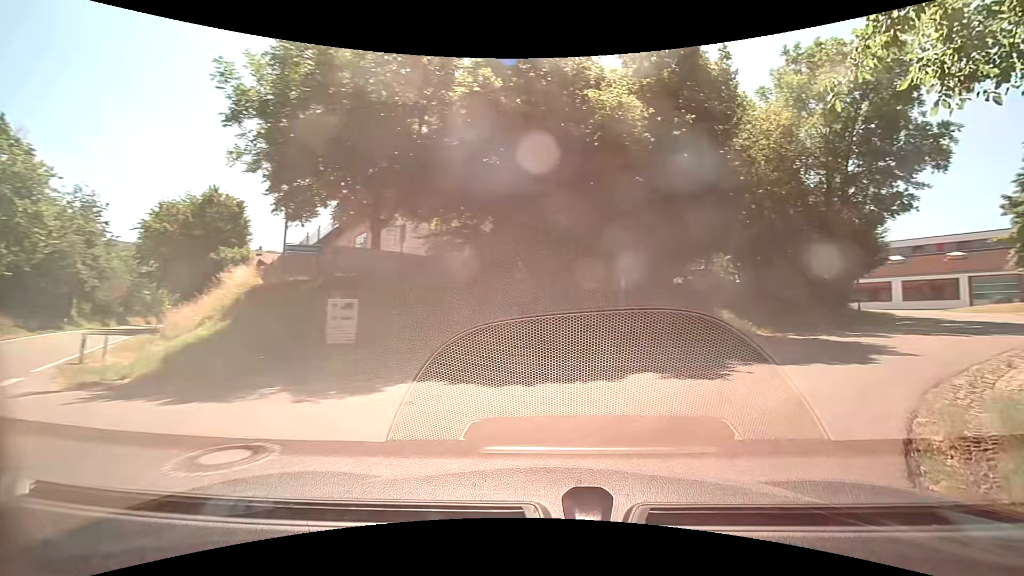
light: Day
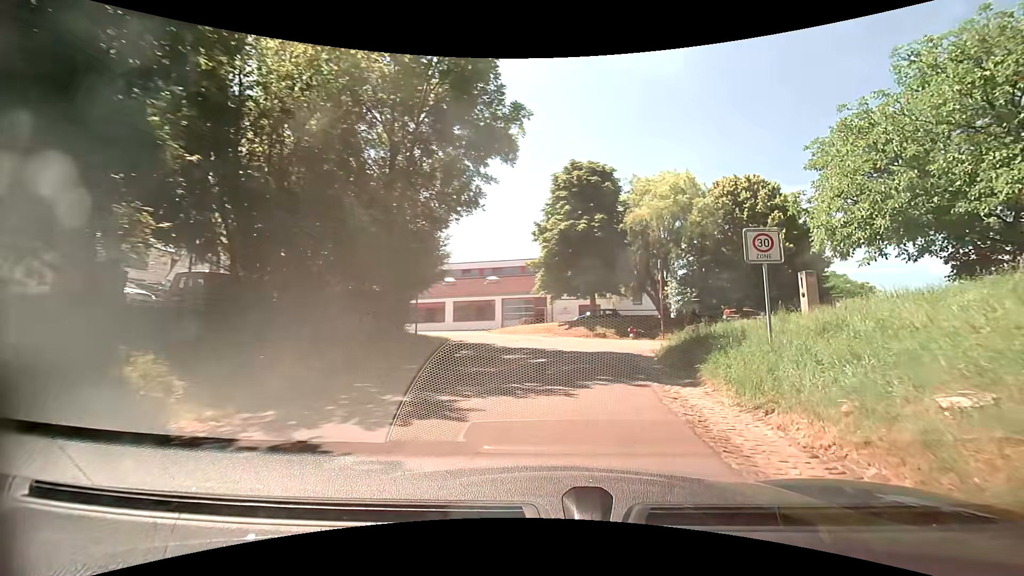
(+5.1, +10.8) m; +45°
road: residential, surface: asphalt
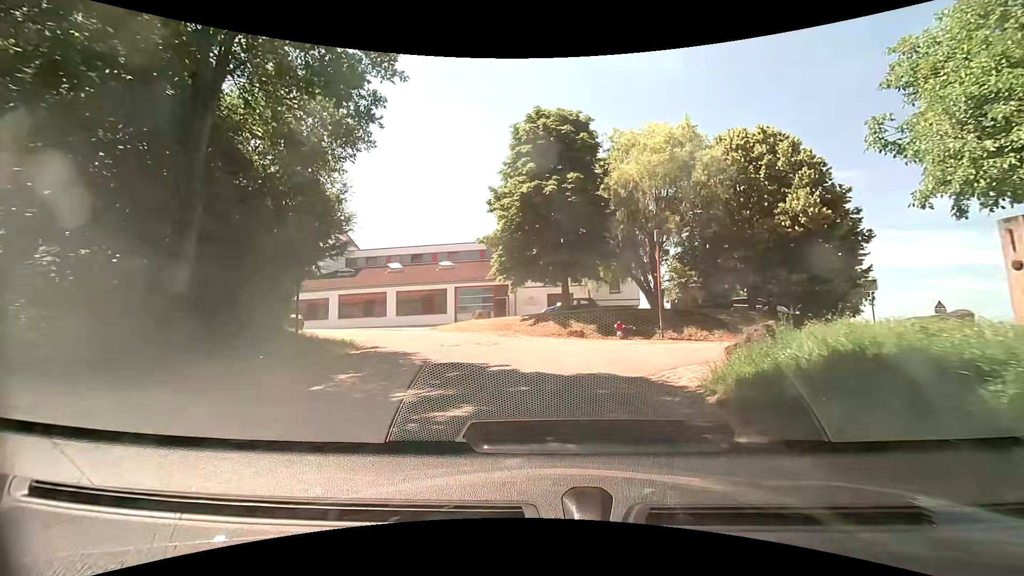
(+0.5, +7.9) m; +3°
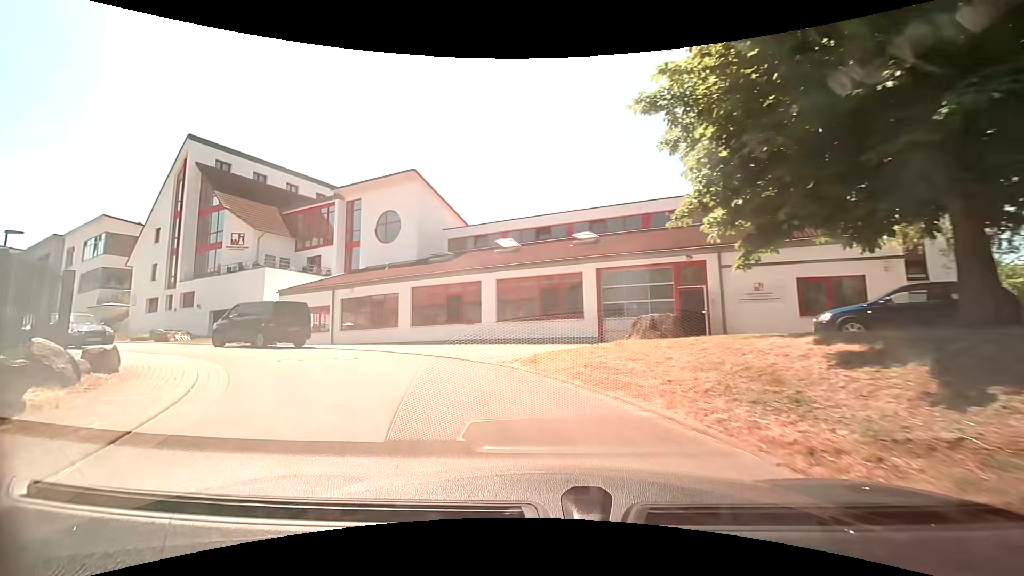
(-1.9, +18.0) m; -18°
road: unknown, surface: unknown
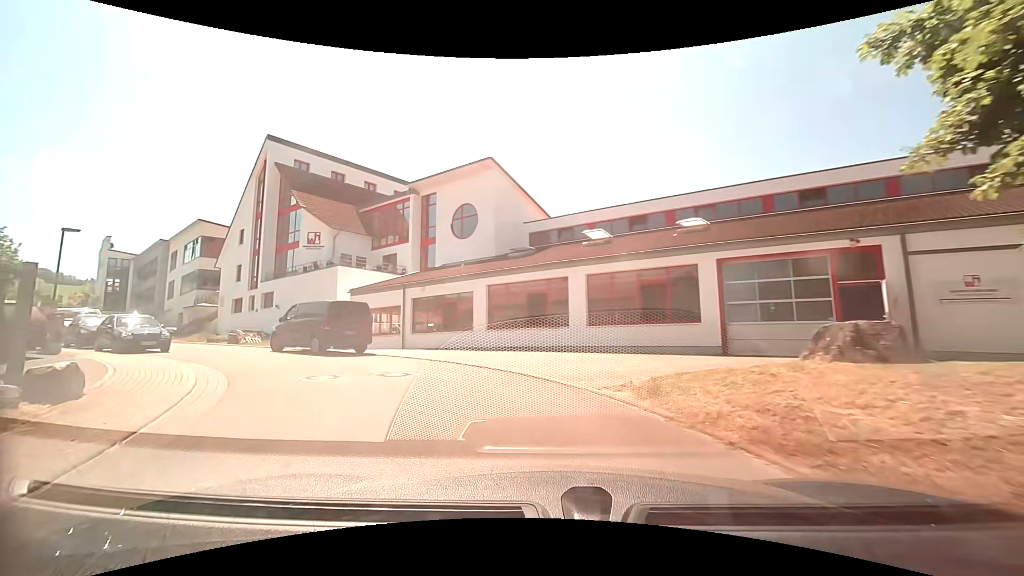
(-0.3, +3.7) m; -10°
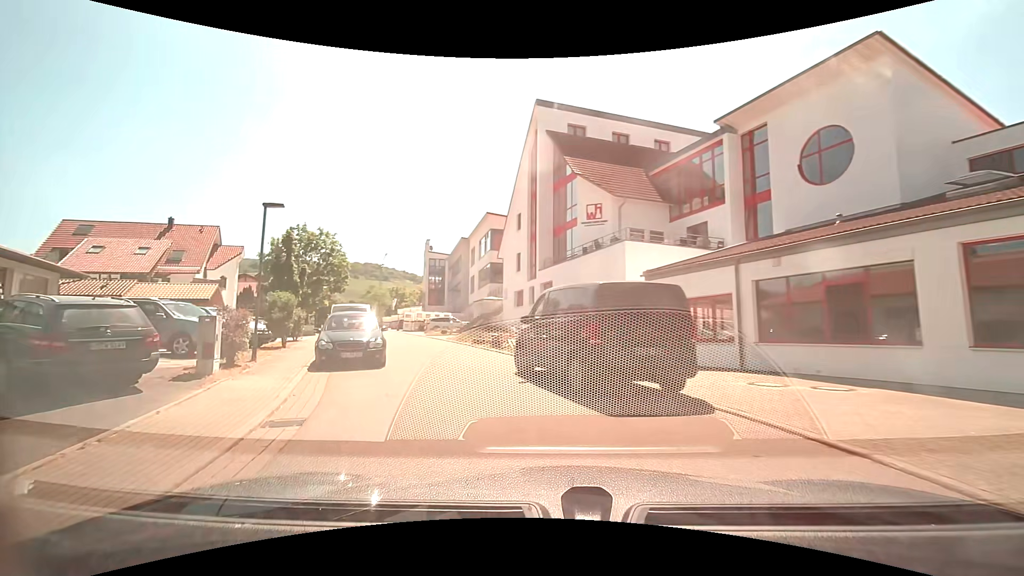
(-2.6, +9.7) m; -33°
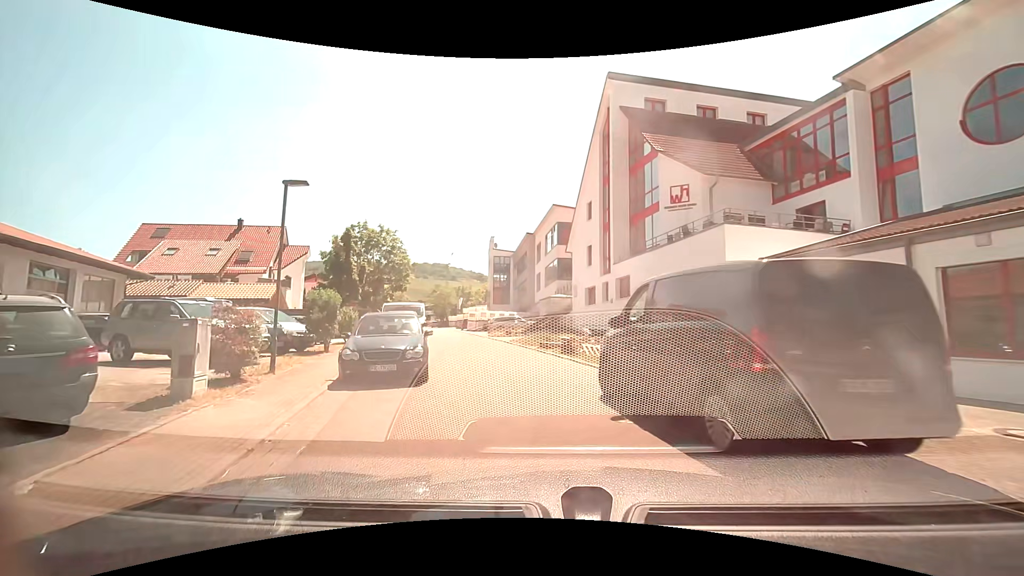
(-0.2, +3.2) m; -7°
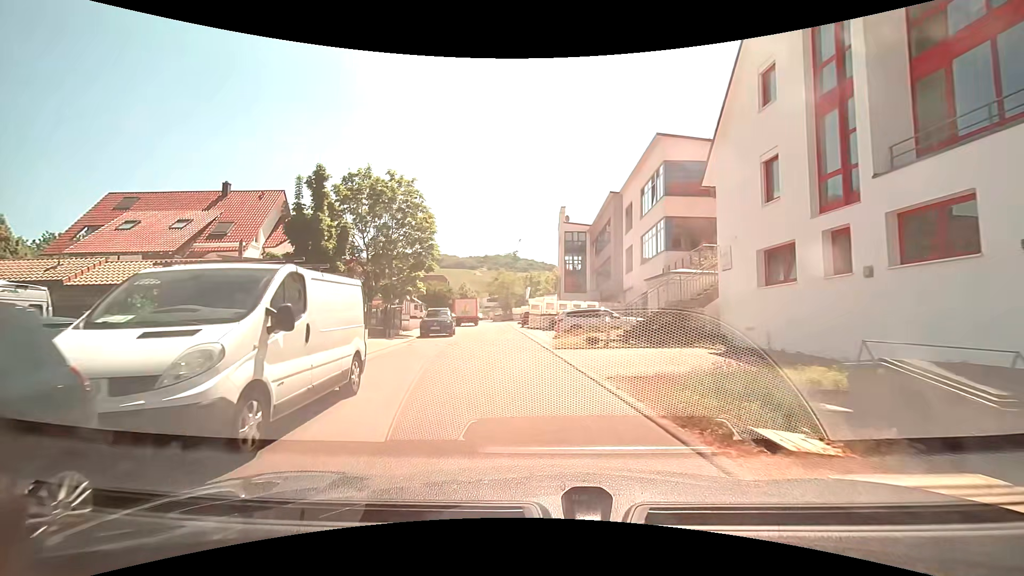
(-1.3, +16.5) m; -9°
(-1, +10) (-1, +20) (-2, +30) (-3, +40) (-4, +50) (-5, +60) (-6, +70) (-8, +79) (-10, +89) (-11, +99) m
